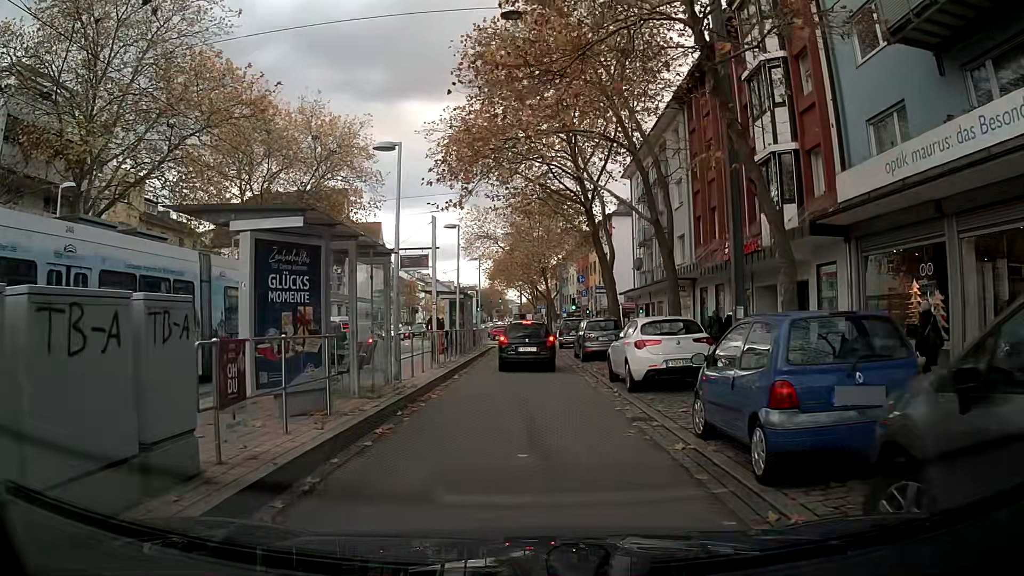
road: tertiary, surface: asphalt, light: Day
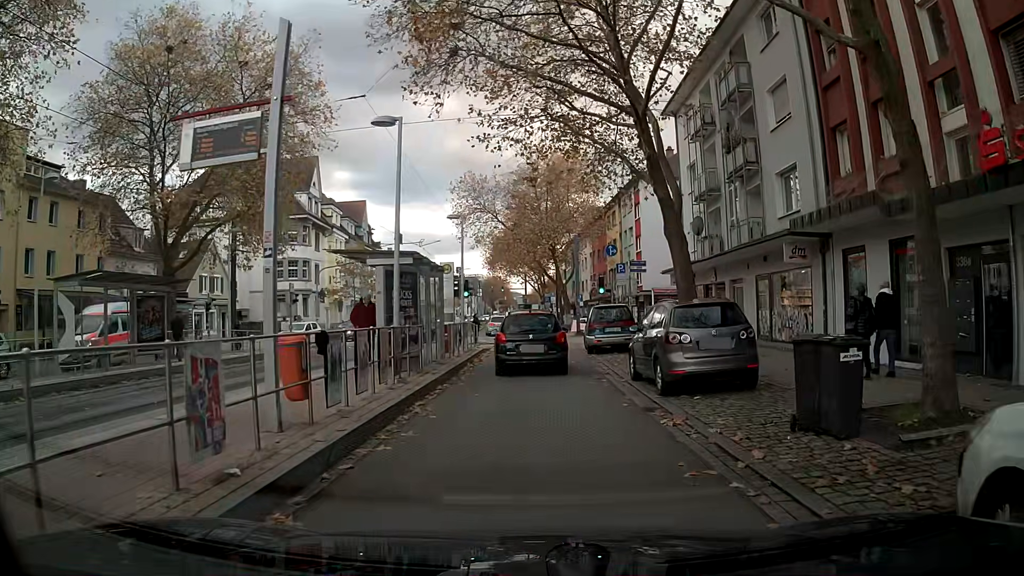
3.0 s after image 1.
(-0.2, +13.7) m; -1°
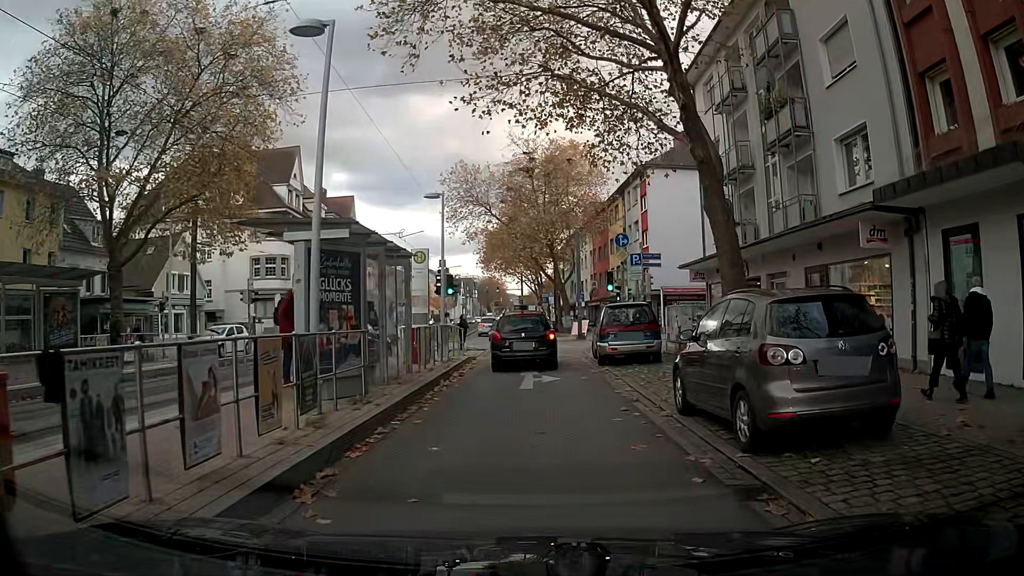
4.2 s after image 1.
(+0.1, +4.8) m; +3°
(0, +10) (0, +20) (-1, +30) (-2, +40) (-4, +50) (-5, +60) (-5, +70) (-6, +80) (-6, +90) (-7, +100) m
